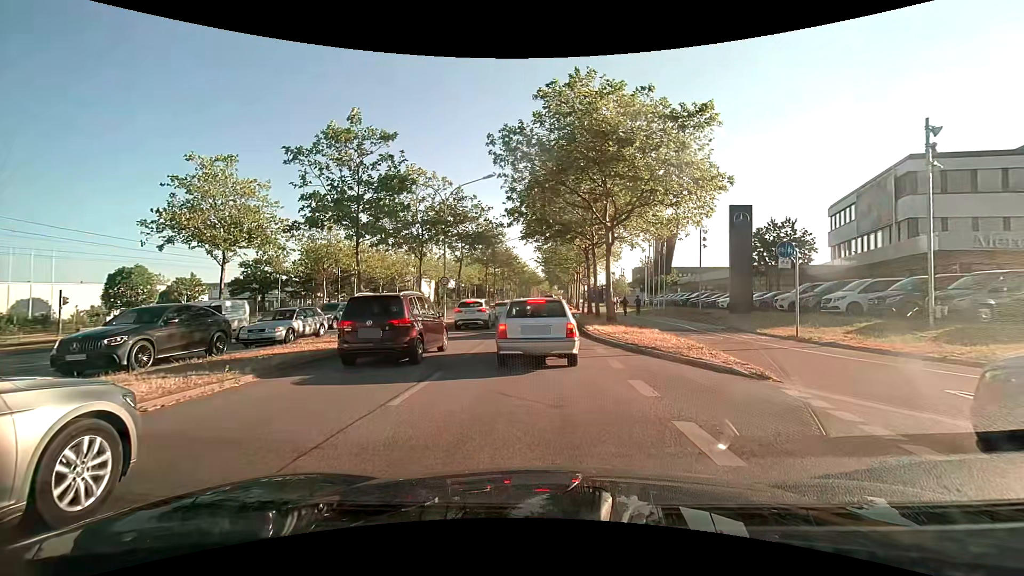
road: primary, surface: asphalt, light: Day
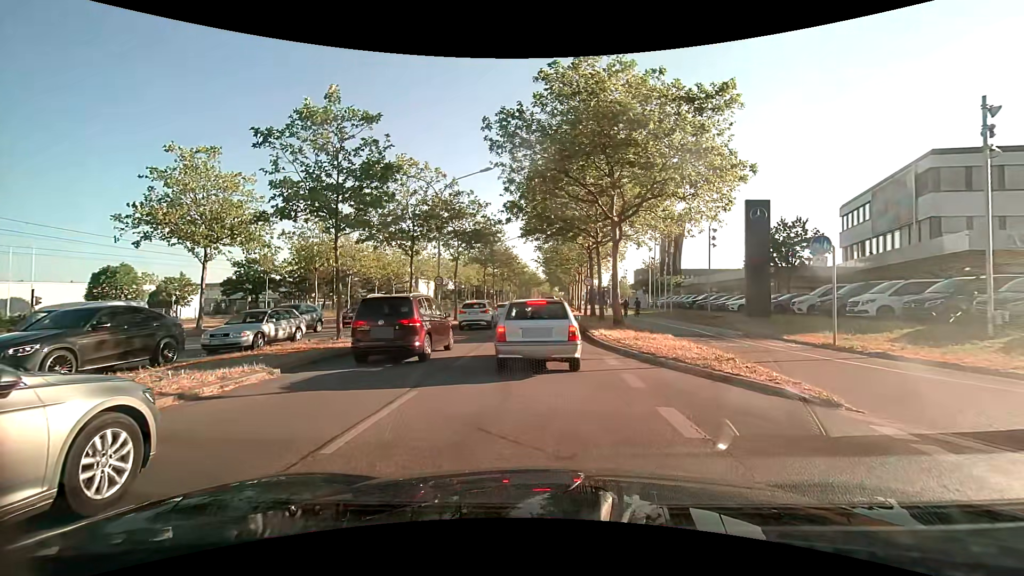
(0.0, +2.0) m; -1°
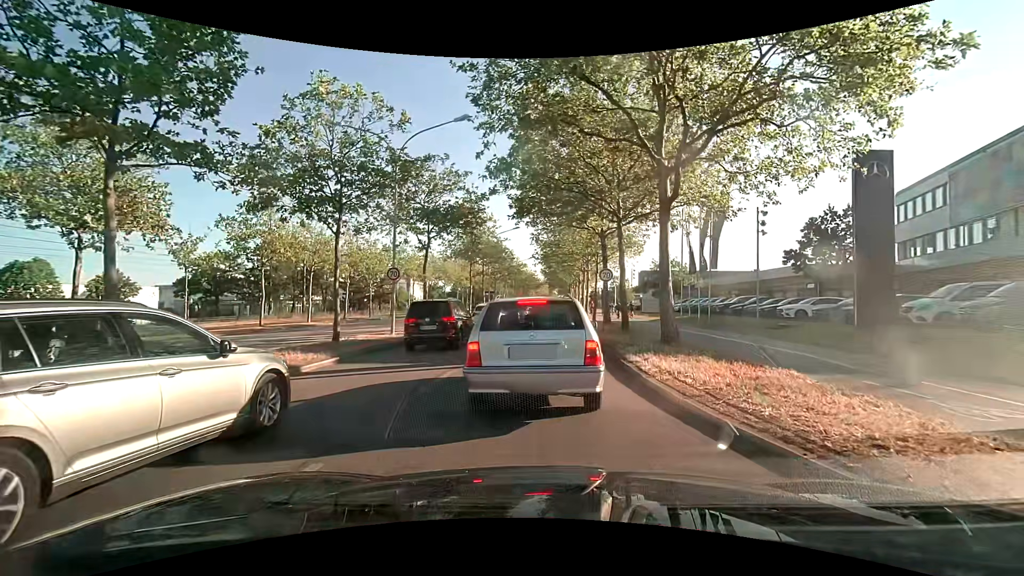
(+0.1, +9.2) m; 0°
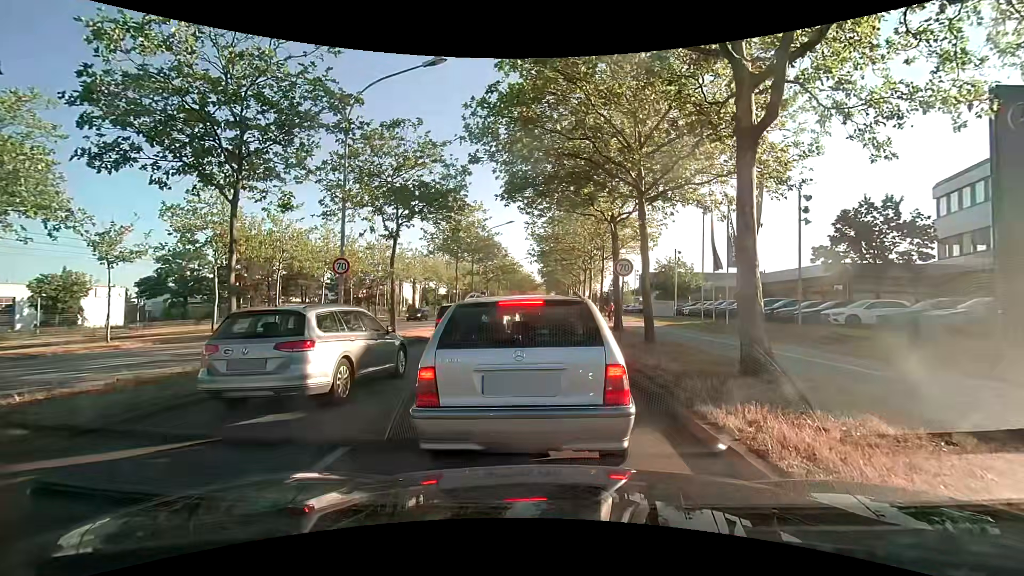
(+0.1, +5.2) m; +1°
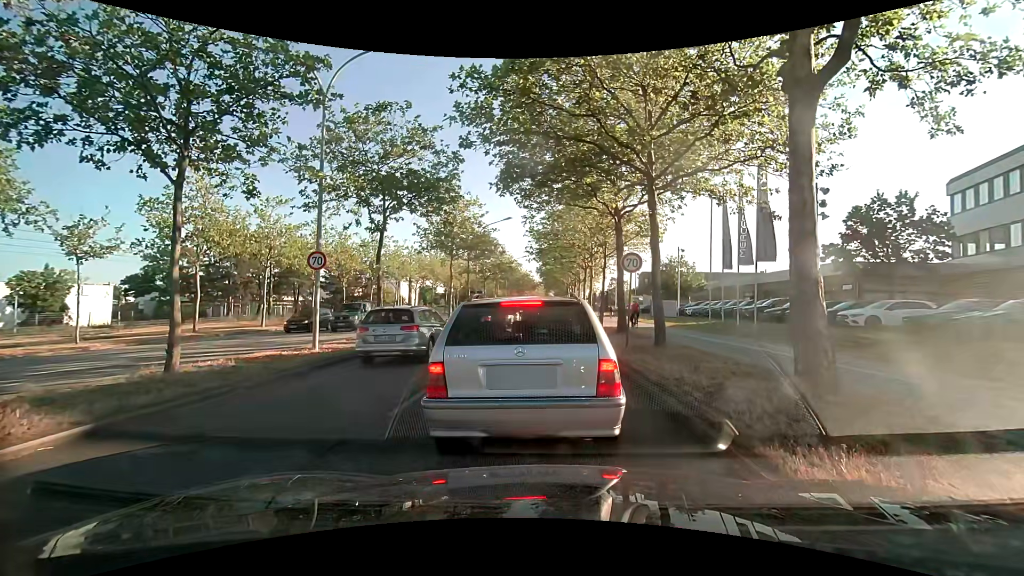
(0.0, +1.6) m; 0°
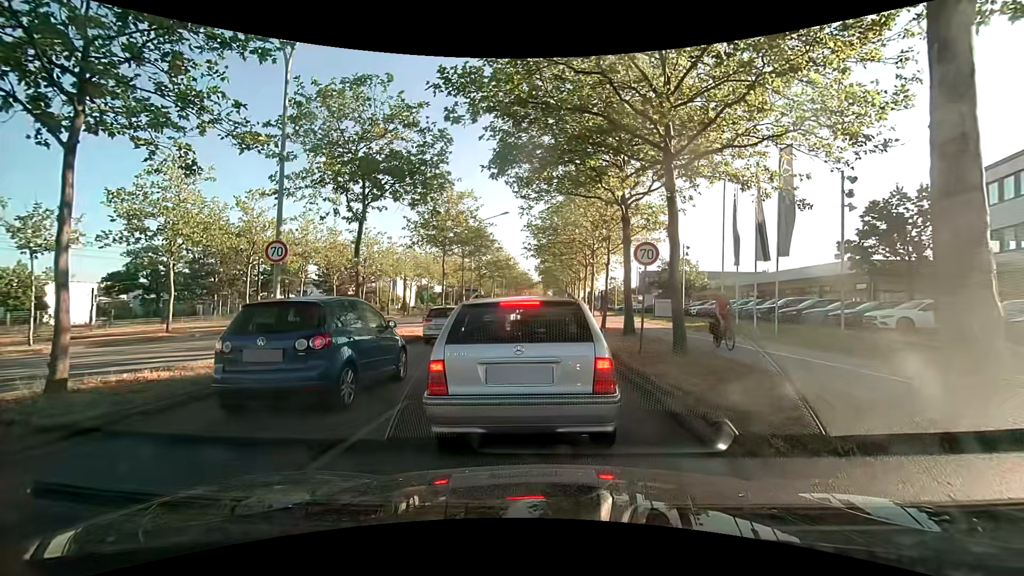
(0.0, +2.2) m; 0°
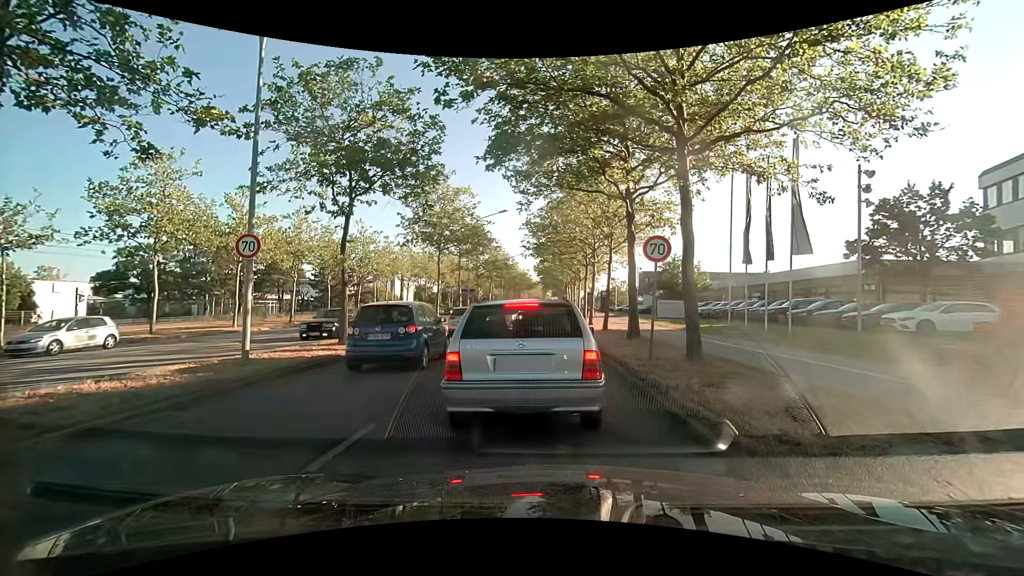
(0.0, +1.2) m; 0°
